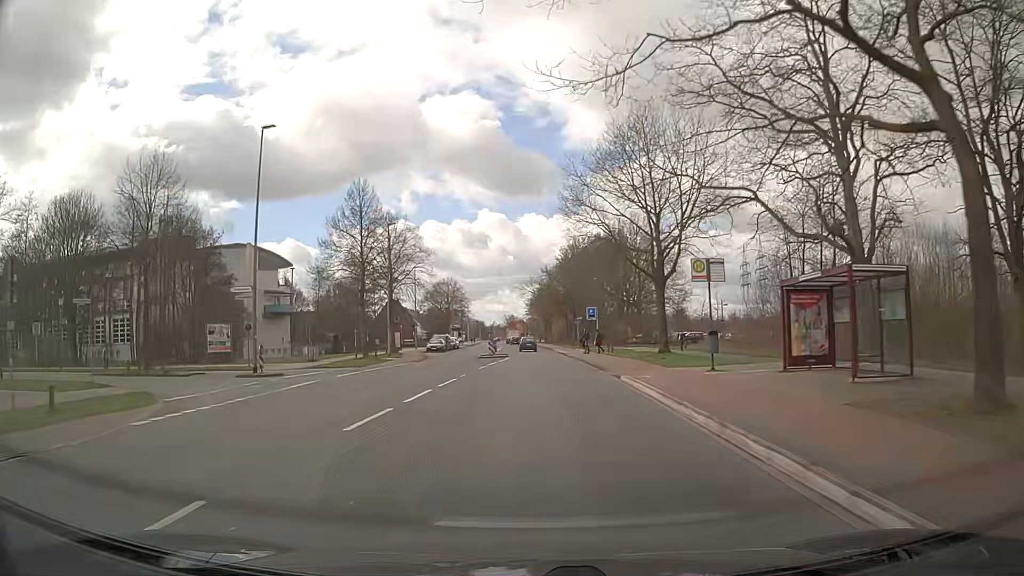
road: tertiary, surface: asphalt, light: Day
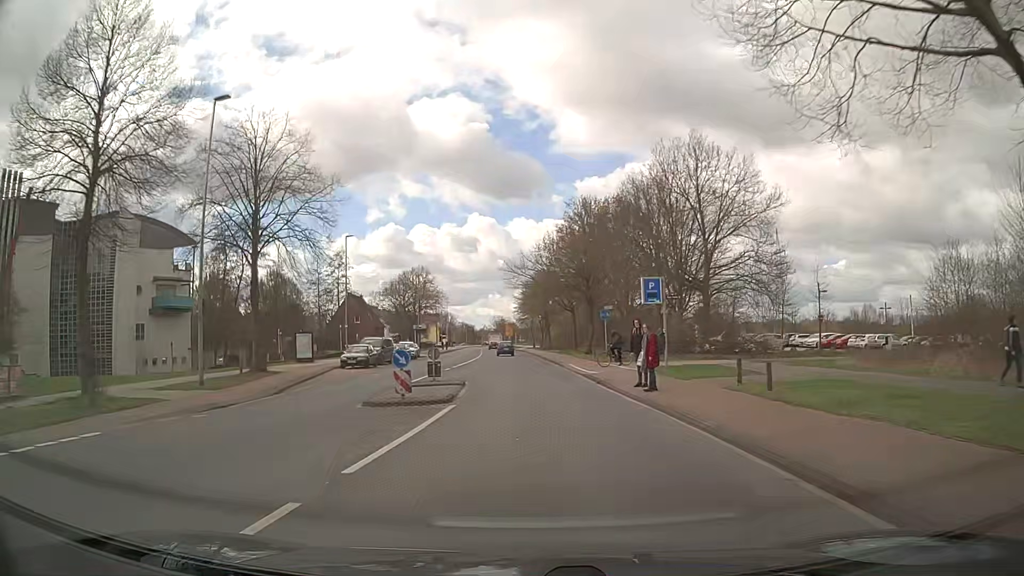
(+0.3, +30.2) m; +1°
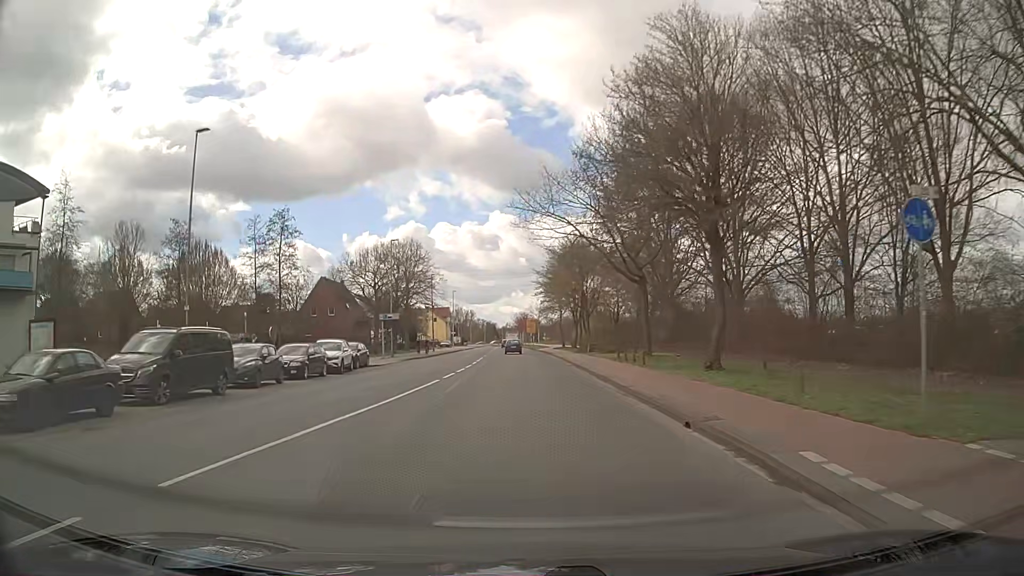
(-0.4, +30.8) m; -2°
(0, +10) (0, +20) (0, +30) (0, +40) (-1, +50) (-1, +60) (-1, +70) (-2, +80) (-2, +90) (-3, +100) m
